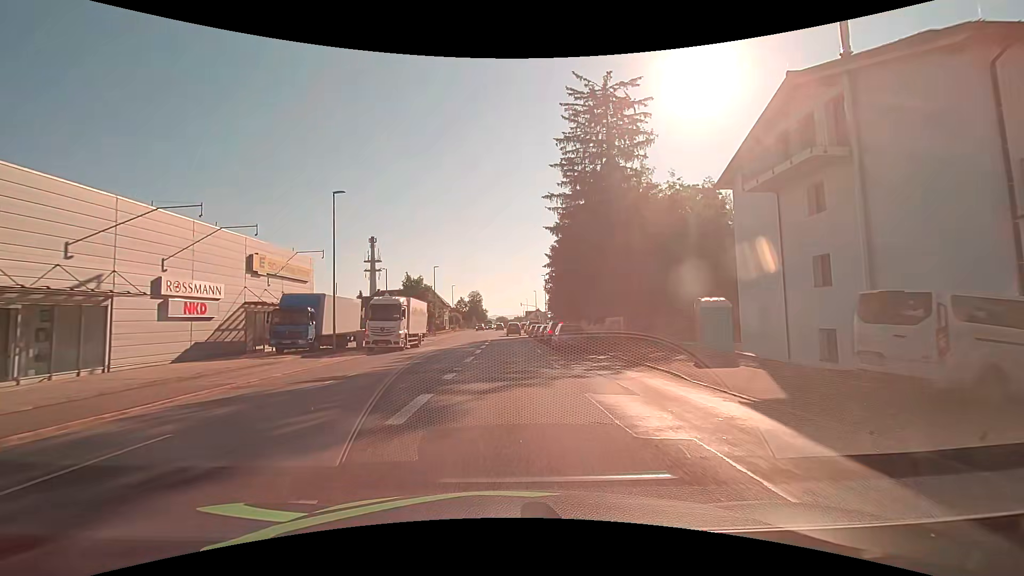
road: tertiary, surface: asphalt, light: Day
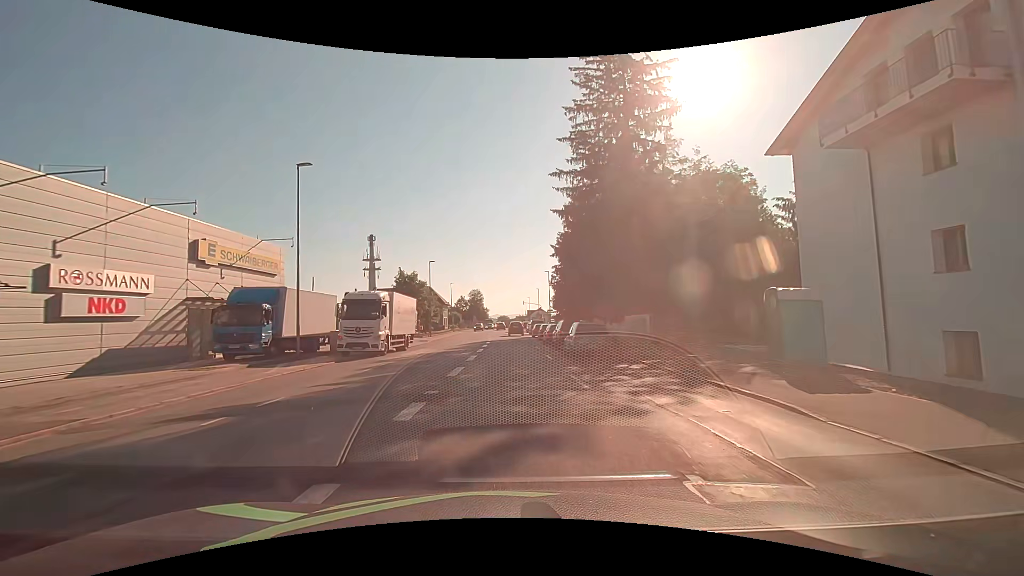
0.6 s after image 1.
(0.0, +5.5) m; 0°
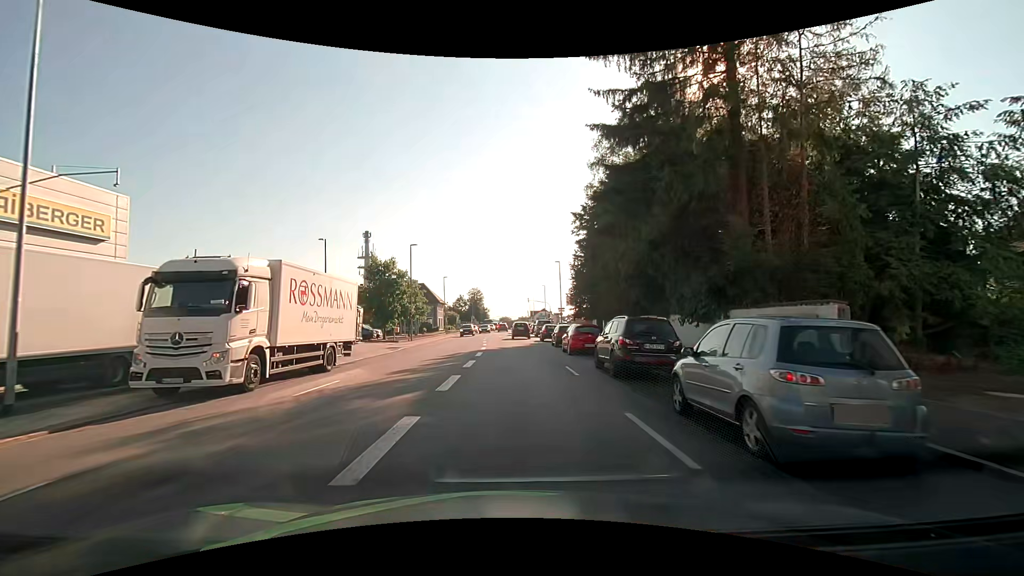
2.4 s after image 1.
(-0.1, +14.7) m; -1°
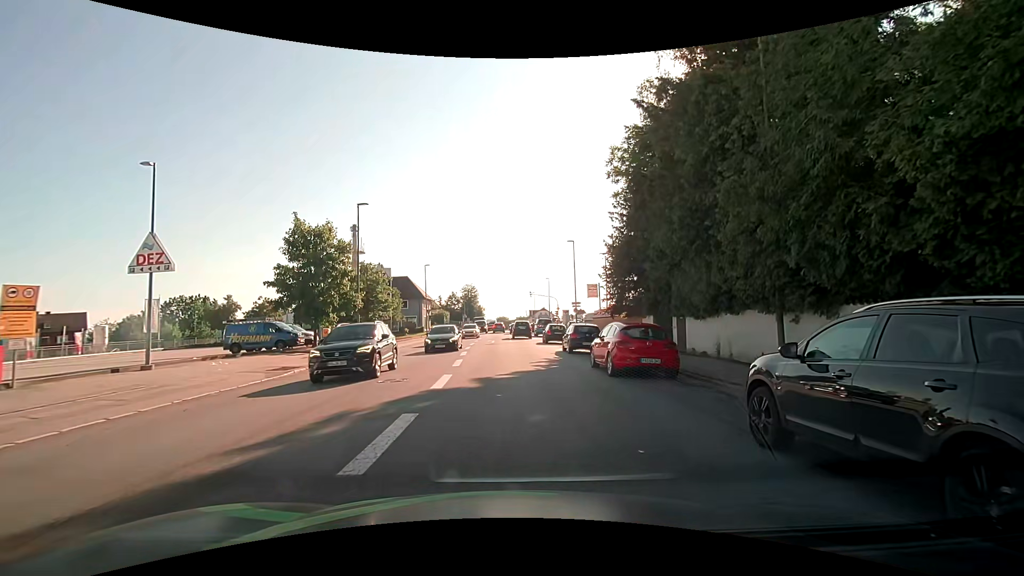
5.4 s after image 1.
(+0.1, +17.6) m; 0°
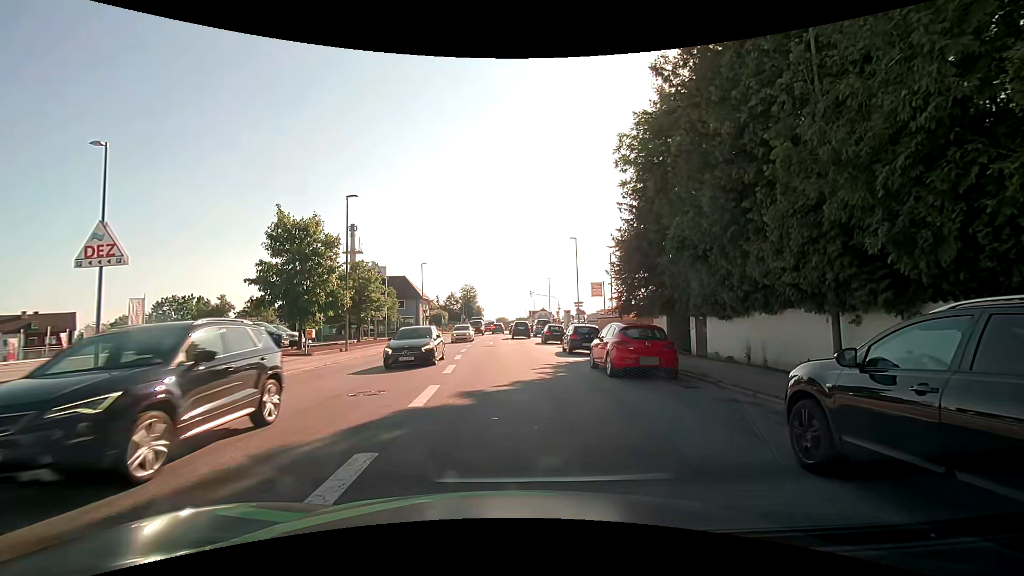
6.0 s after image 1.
(0.0, +2.2) m; 0°
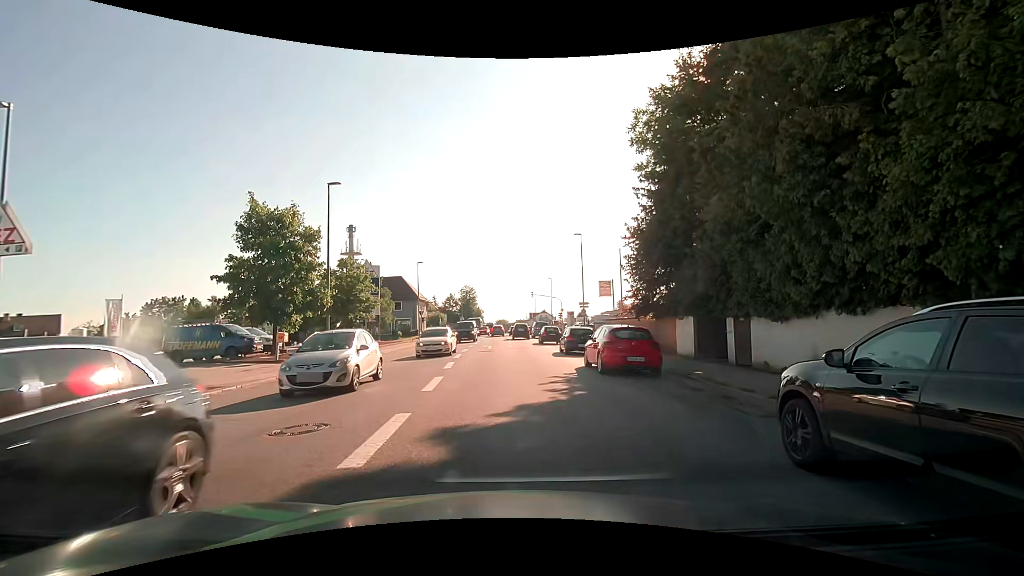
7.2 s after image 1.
(0.0, +3.4) m; +1°
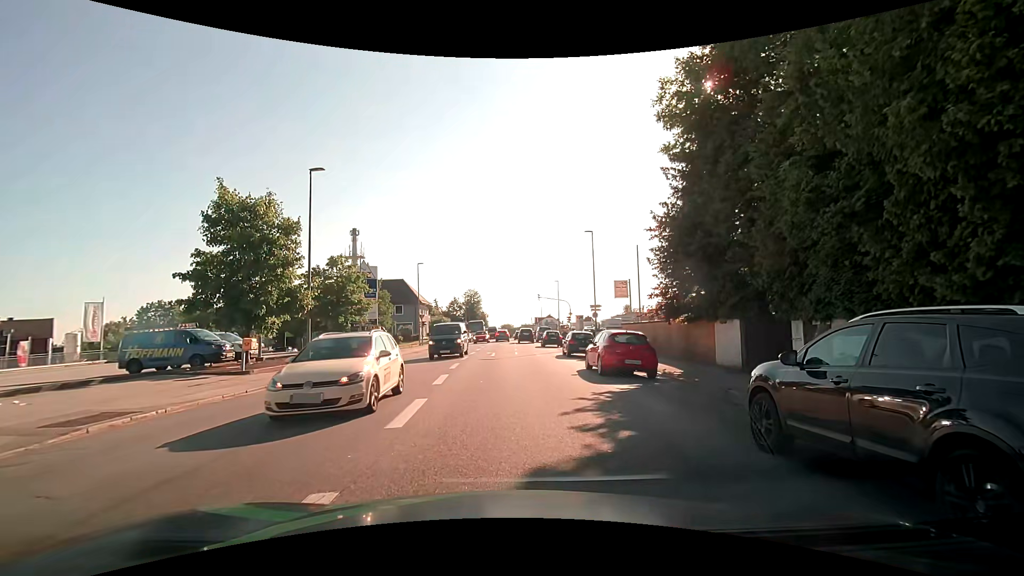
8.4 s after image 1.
(-0.1, +3.8) m; -2°
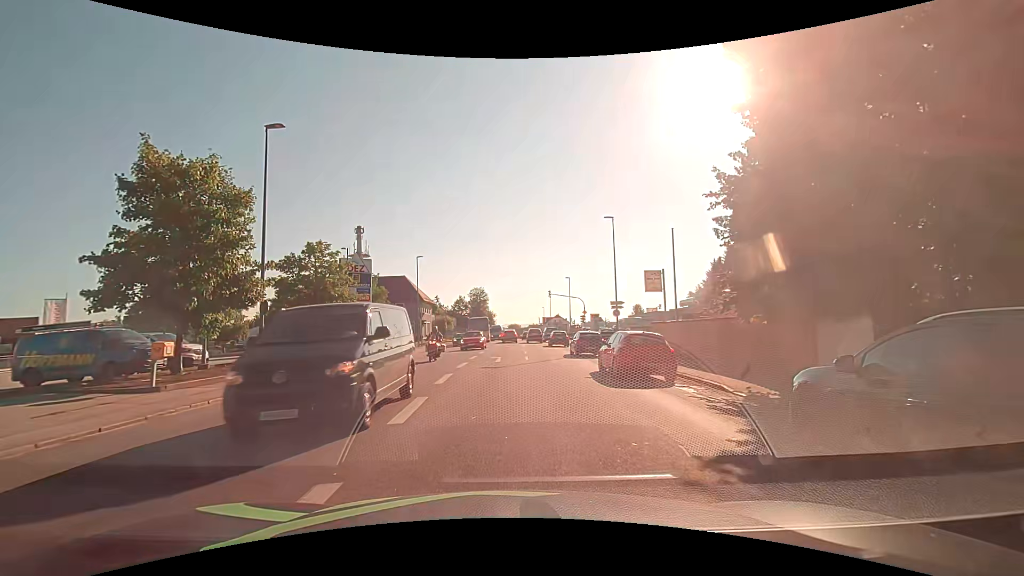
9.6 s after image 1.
(0.0, +5.9) m; -1°
(0, +10) (0, +20) (0, +30) (0, +40) (0, +50) (+1, +60) (0, +70) (-6, +77) (-16, +78) (-26, +78) m
